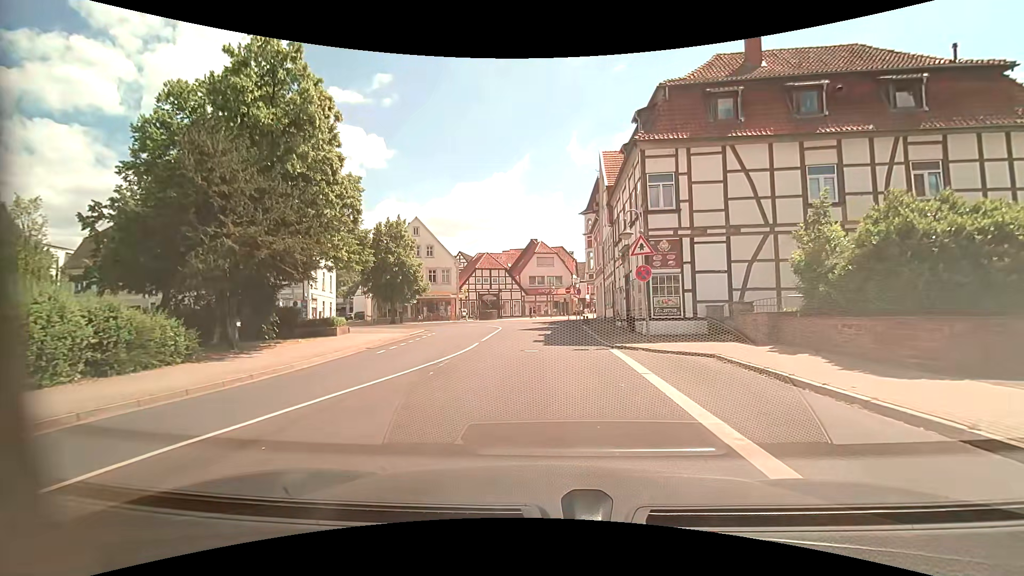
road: residential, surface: asphalt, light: Day
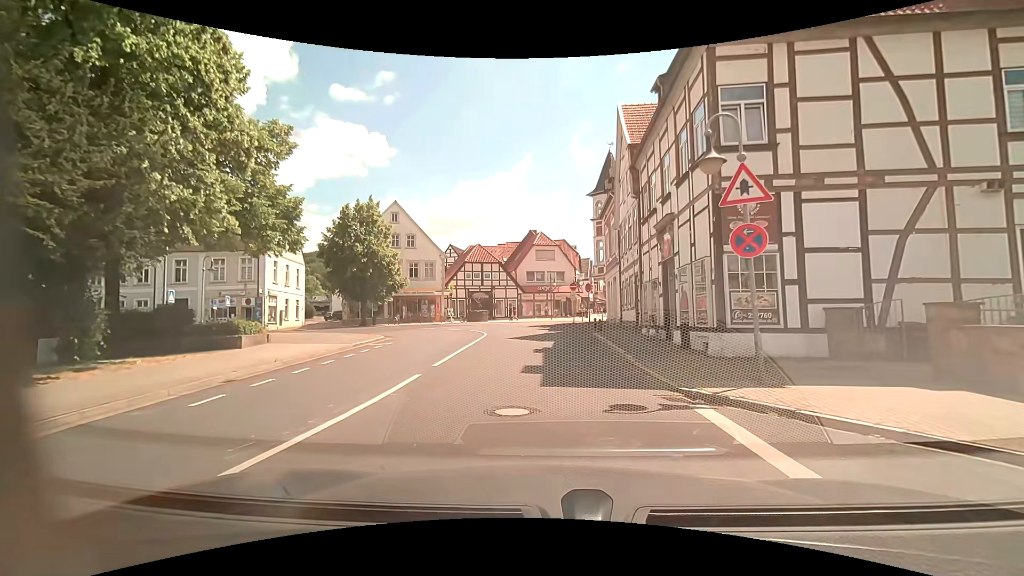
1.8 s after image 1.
(0.0, +9.1) m; 0°
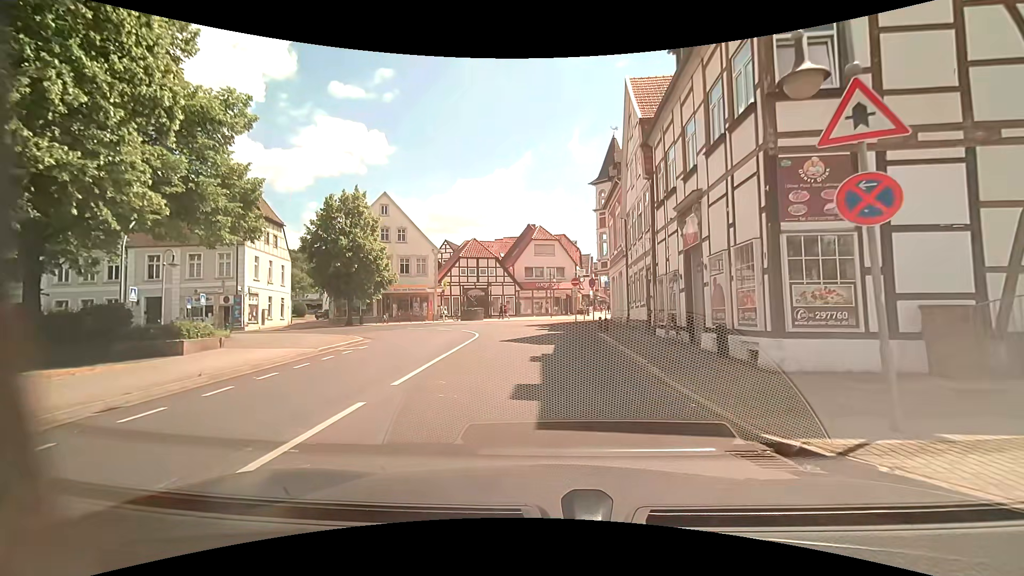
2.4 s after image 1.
(0.0, +3.2) m; 0°
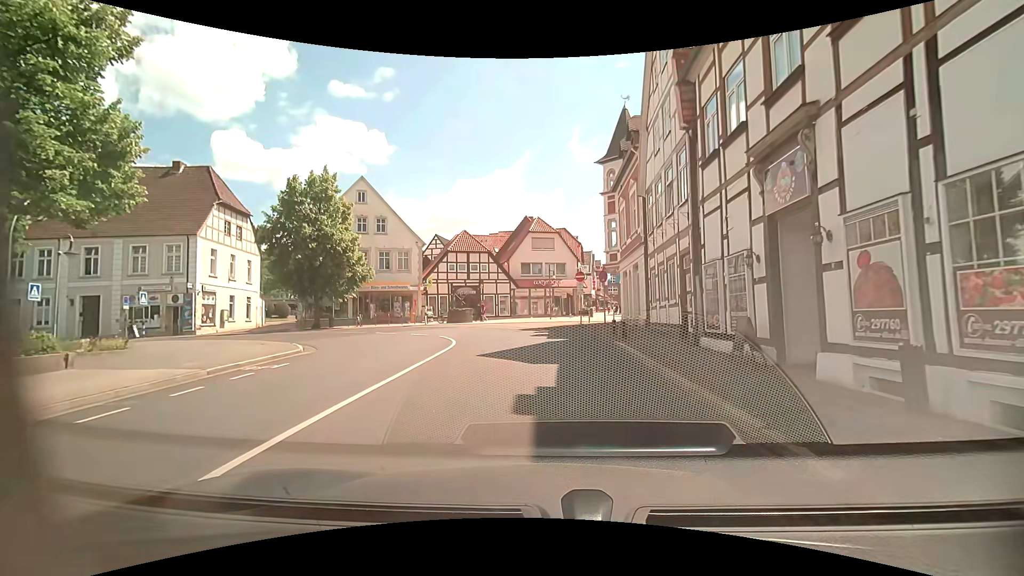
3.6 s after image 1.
(0.0, +6.0) m; +1°
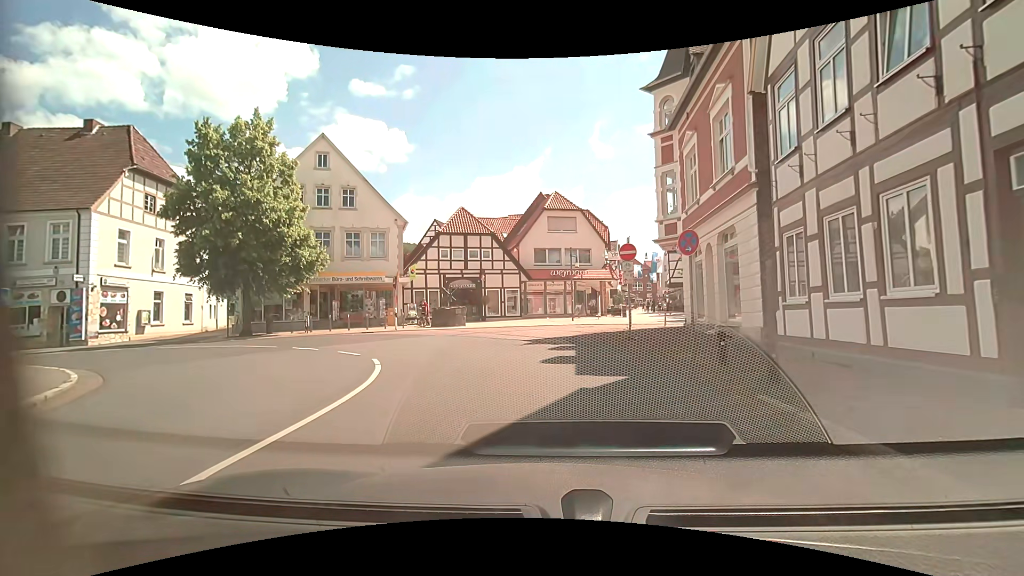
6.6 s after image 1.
(-0.3, +11.2) m; -2°
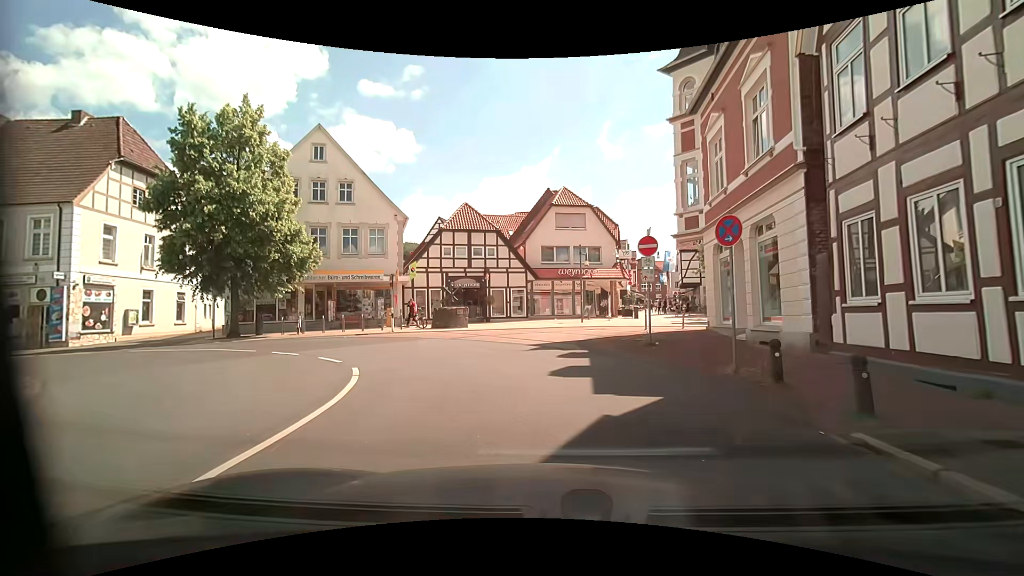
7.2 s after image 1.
(0.0, +1.9) m; -2°
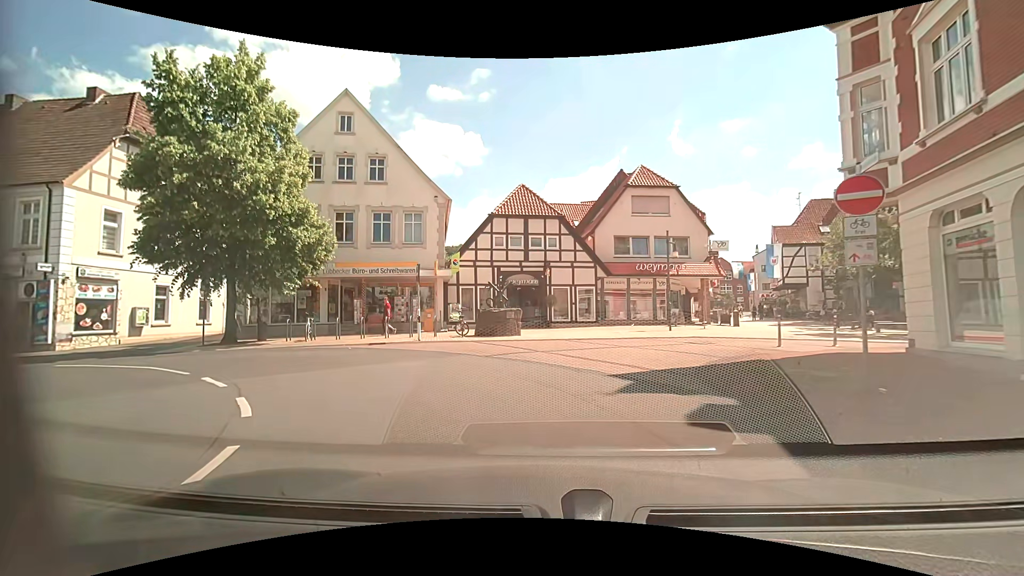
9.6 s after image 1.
(-0.2, +6.5) m; -6°
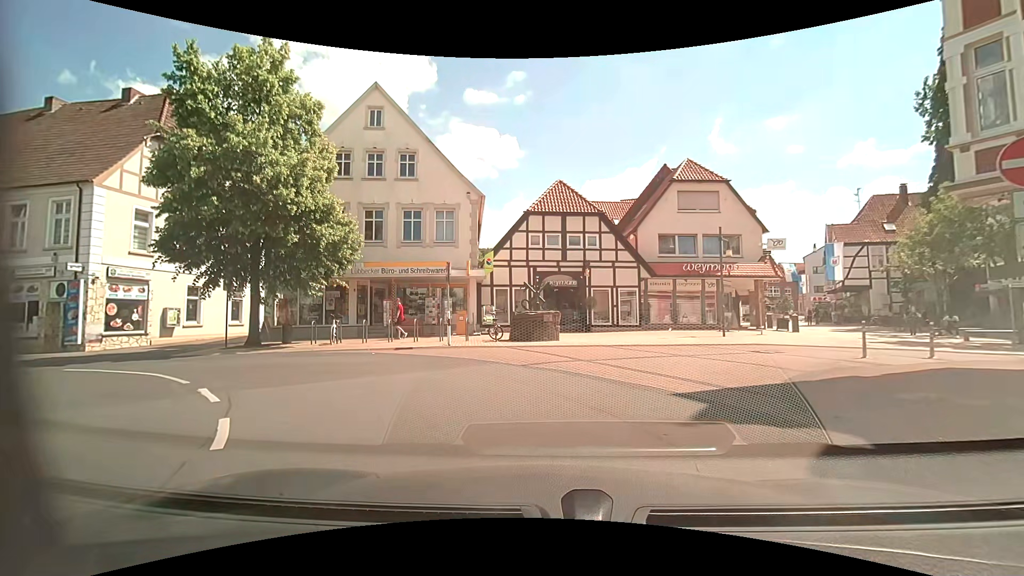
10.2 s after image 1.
(-0.1, +1.6) m; -6°
